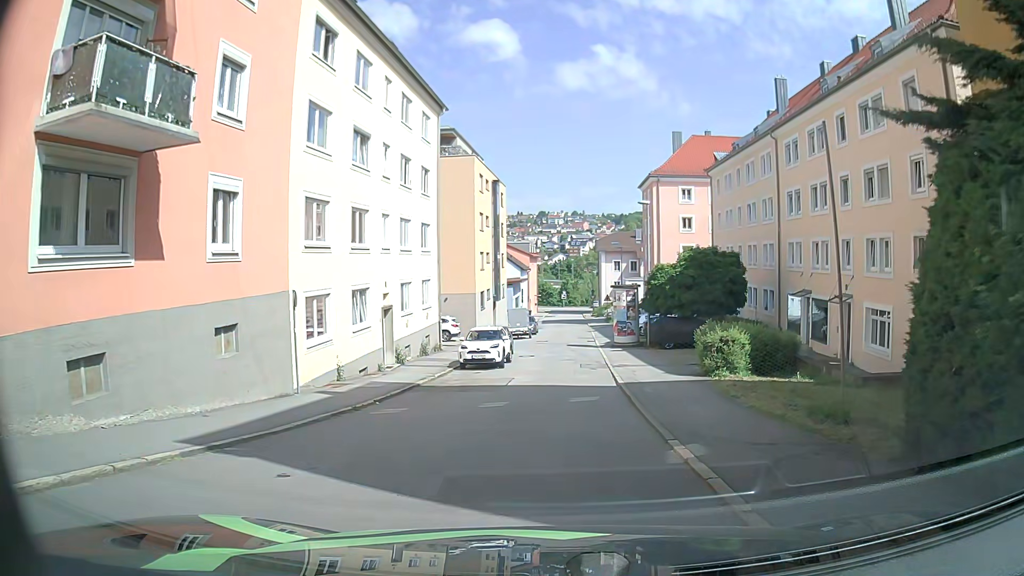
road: residential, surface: asphalt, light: Day
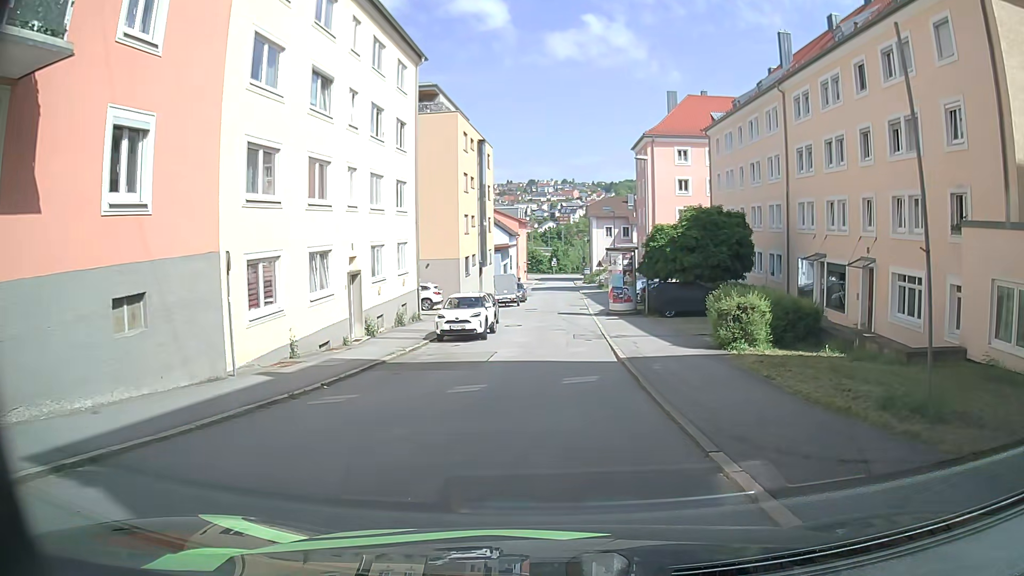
(0.0, +3.2) m; +1°
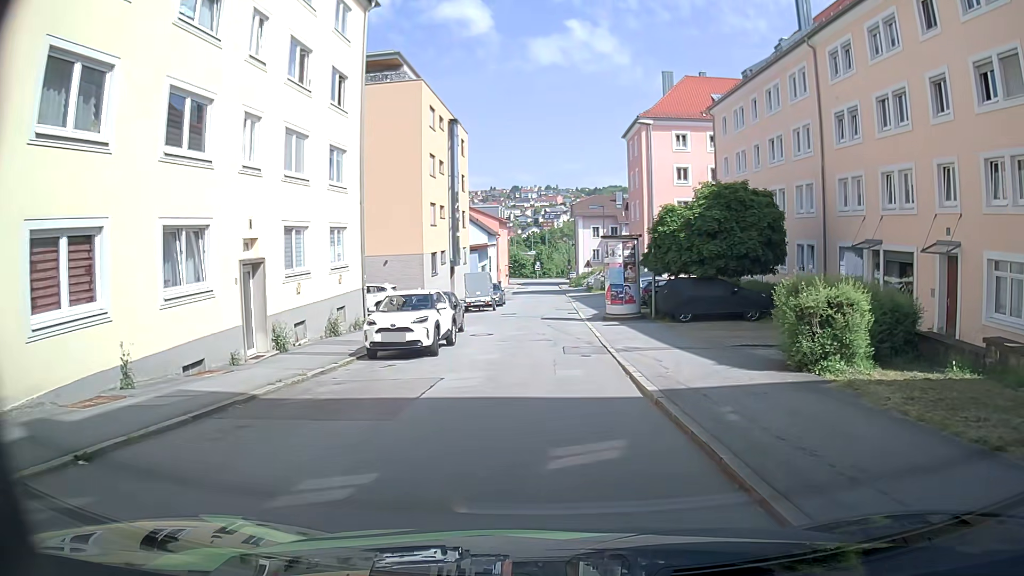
(0.0, +7.4) m; -1°
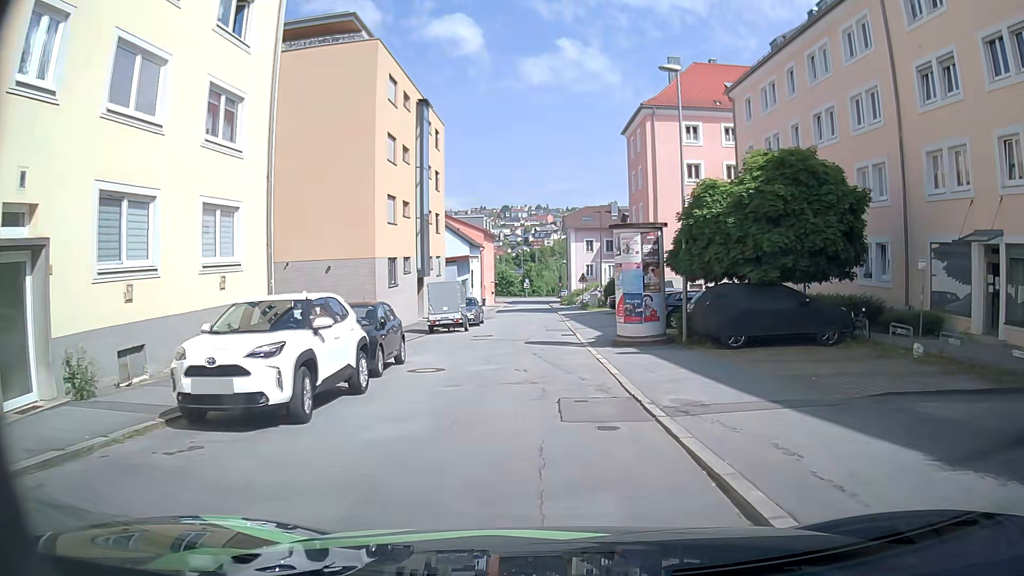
(+0.2, +8.4) m; +2°
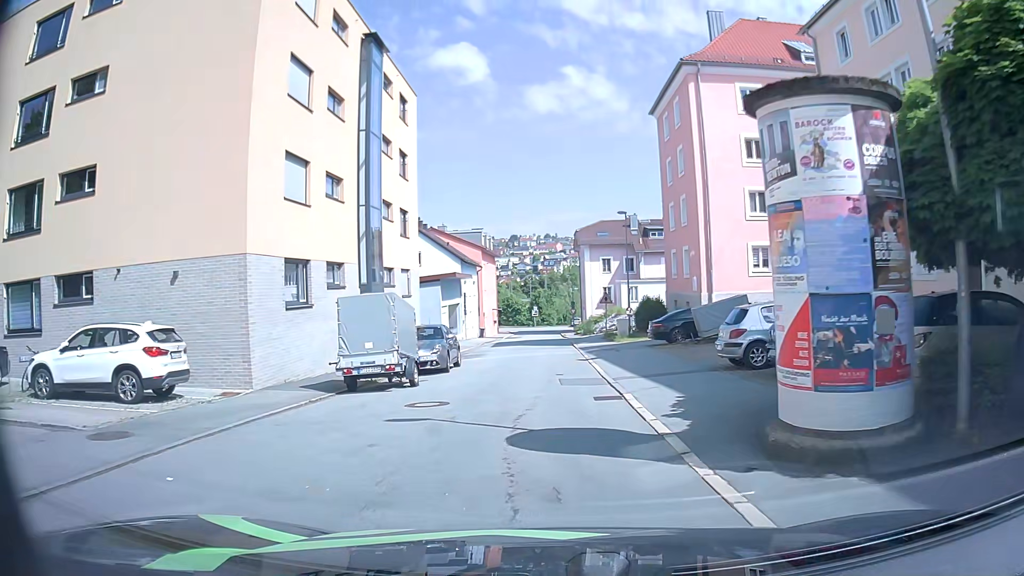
(-0.2, +13.4) m; -1°
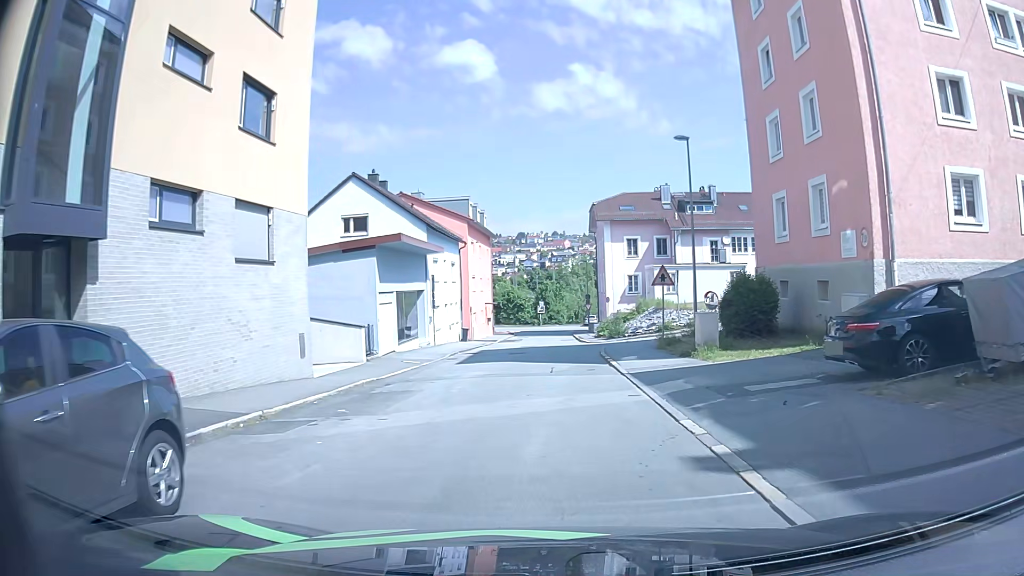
(-0.1, +18.2) m; 0°
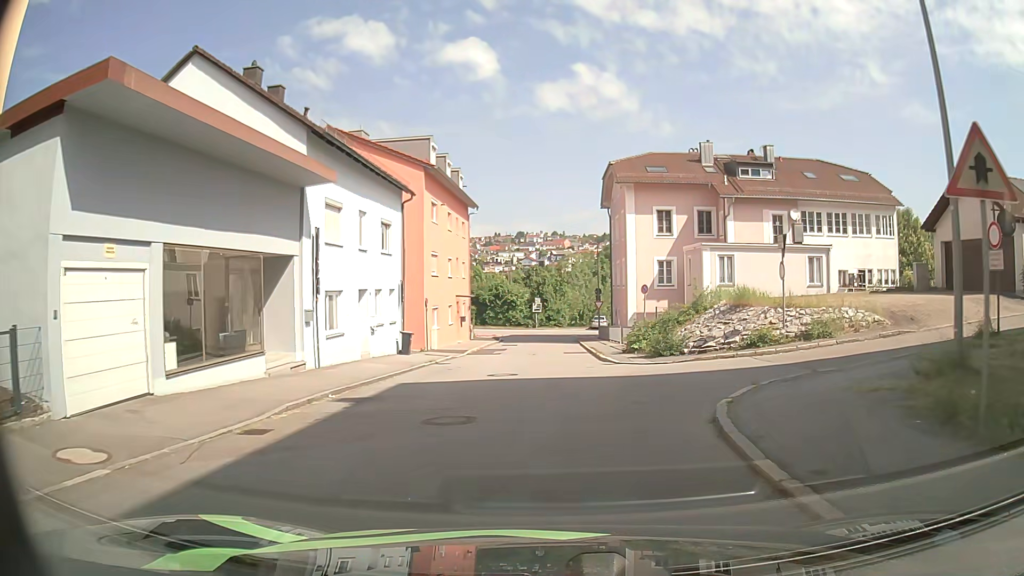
(-0.1, +18.2) m; 0°
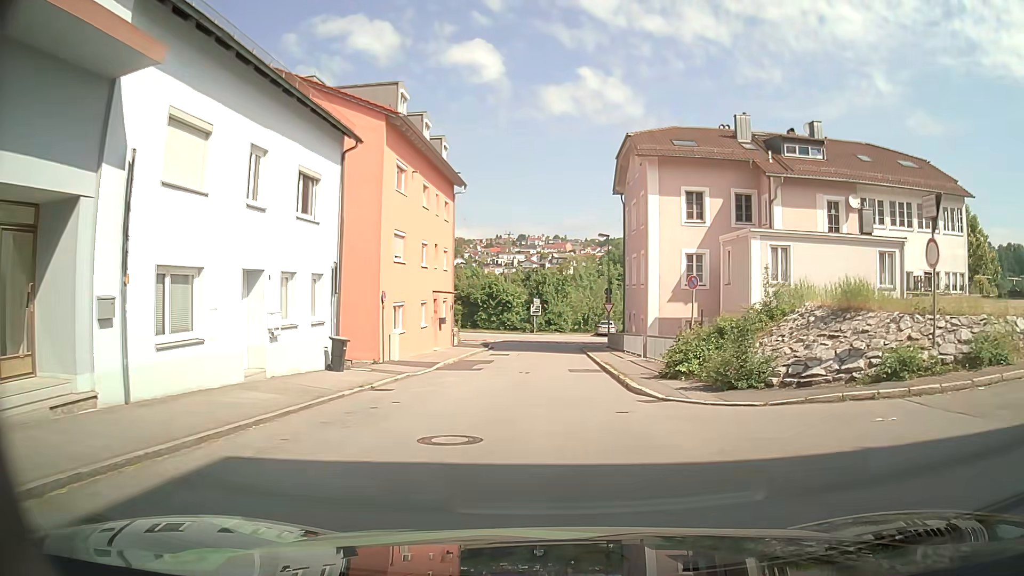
(-0.1, +9.0) m; 0°
